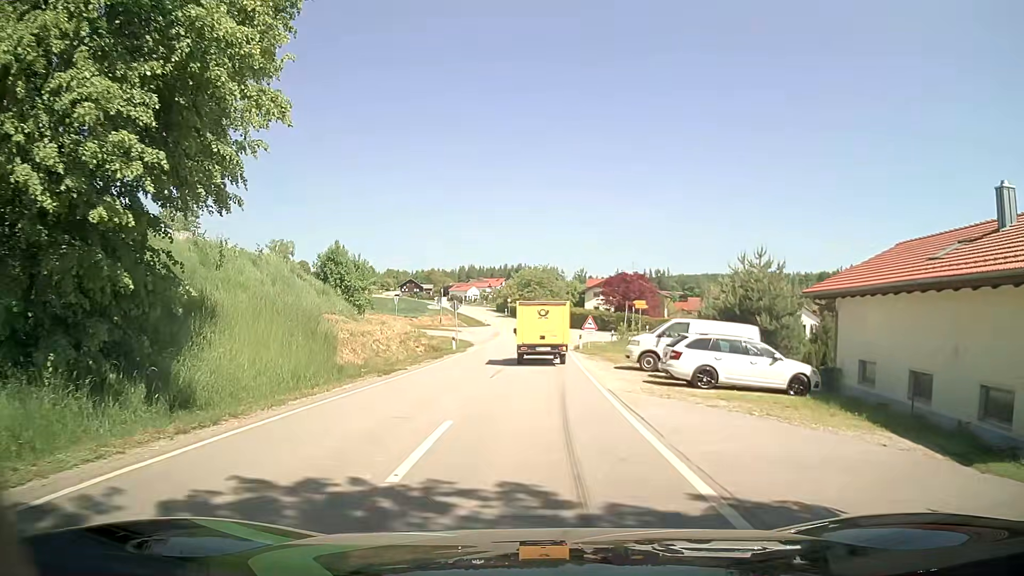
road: tertiary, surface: asphalt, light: Day
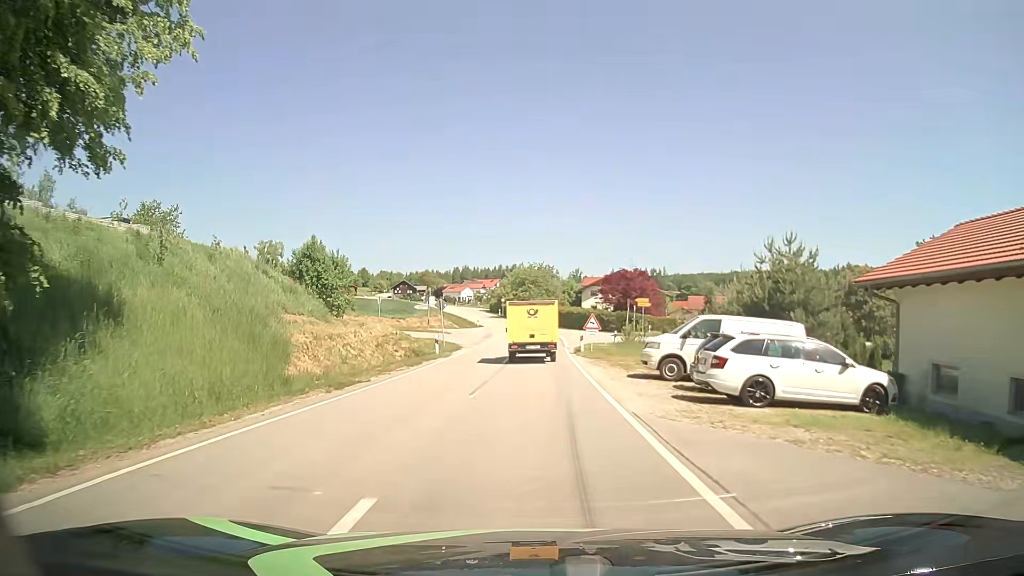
(0.0, +4.9) m; 0°
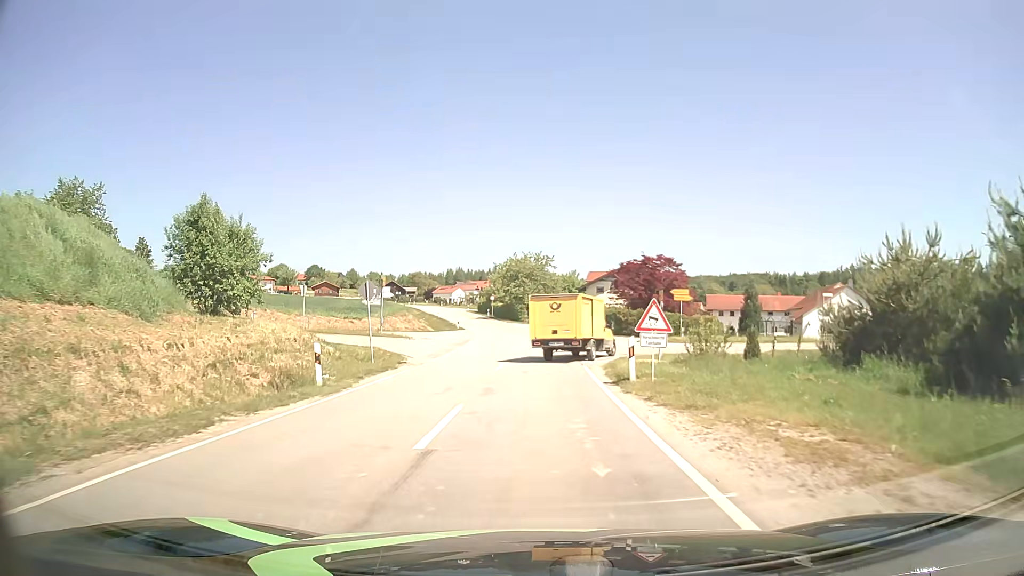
(-0.1, +17.9) m; 0°
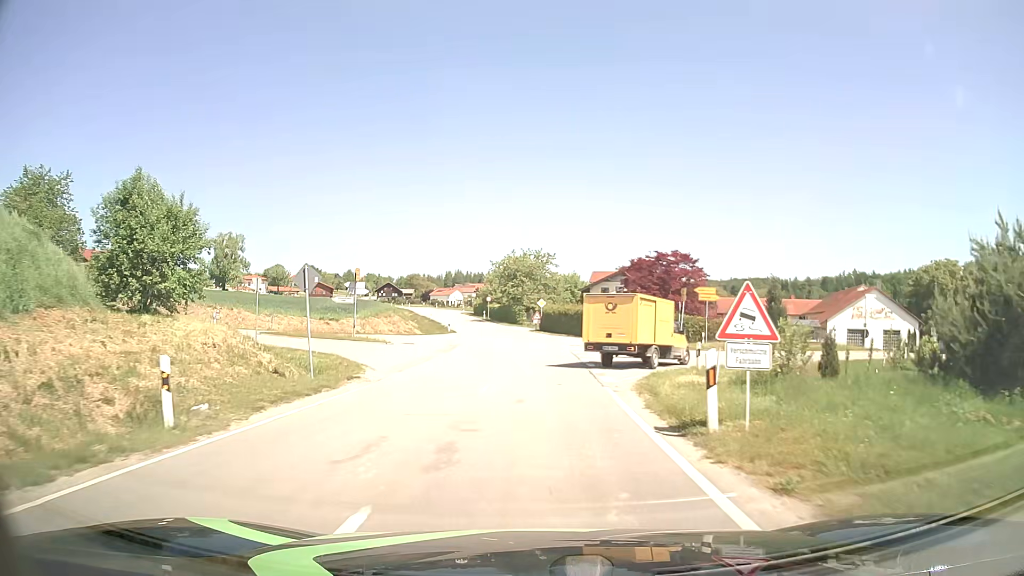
(0.0, +6.8) m; 0°
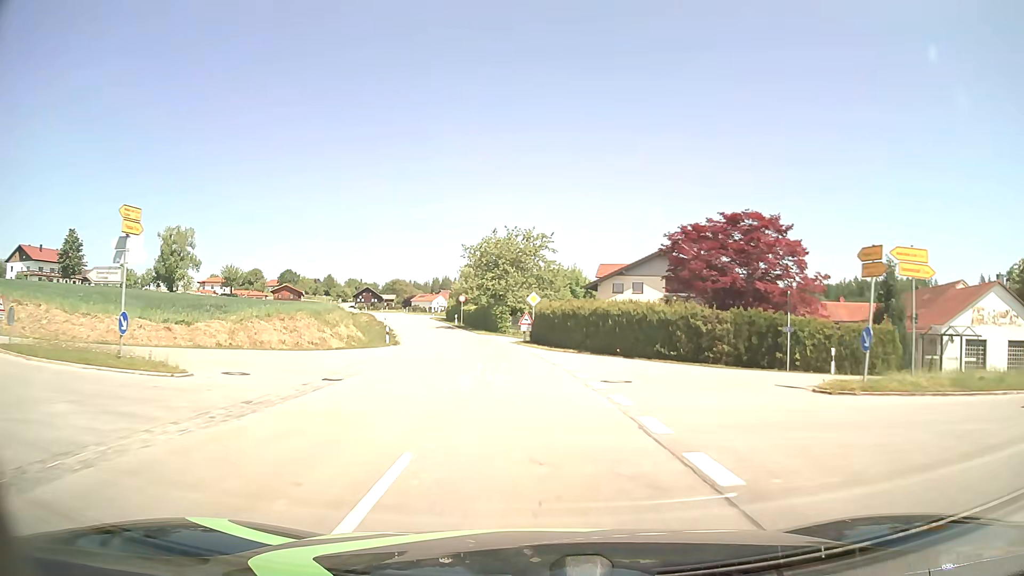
(+0.1, +22.4) m; +1°
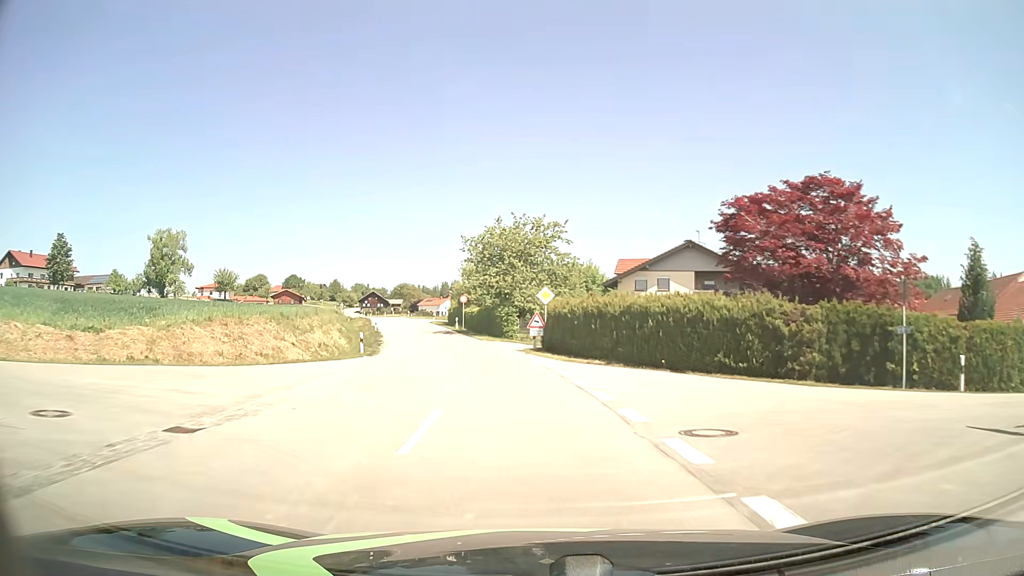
(0.0, +8.1) m; -1°
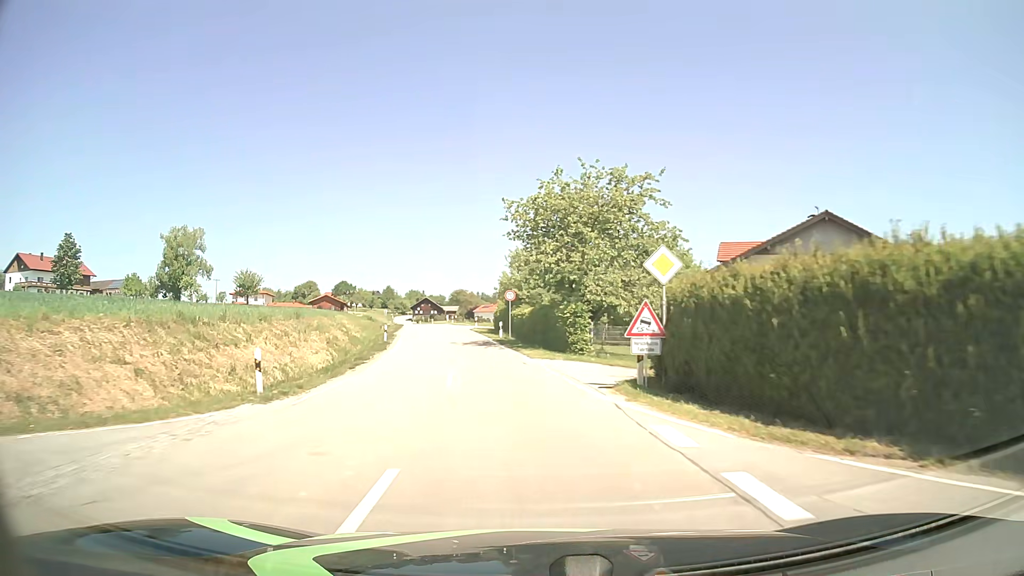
(-0.7, +17.1) m; -5°
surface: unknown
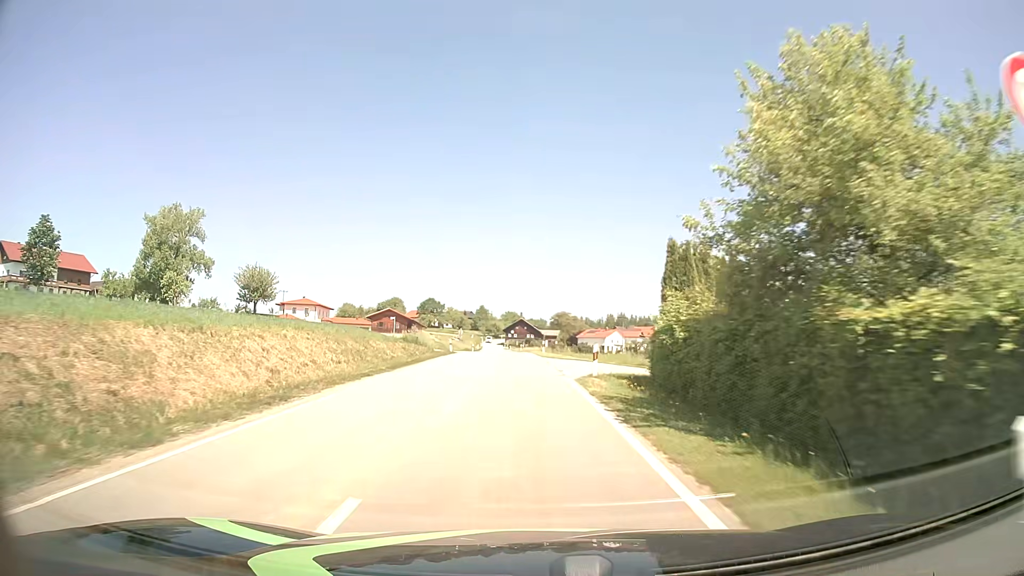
(-3.5, +37.8) m; -9°
(0, +10) (0, +20) (-1, +30) (-1, +40) (-1, +50) (-2, +60) (-2, +70) (-3, +80) (-3, +90) (-4, +100) m
